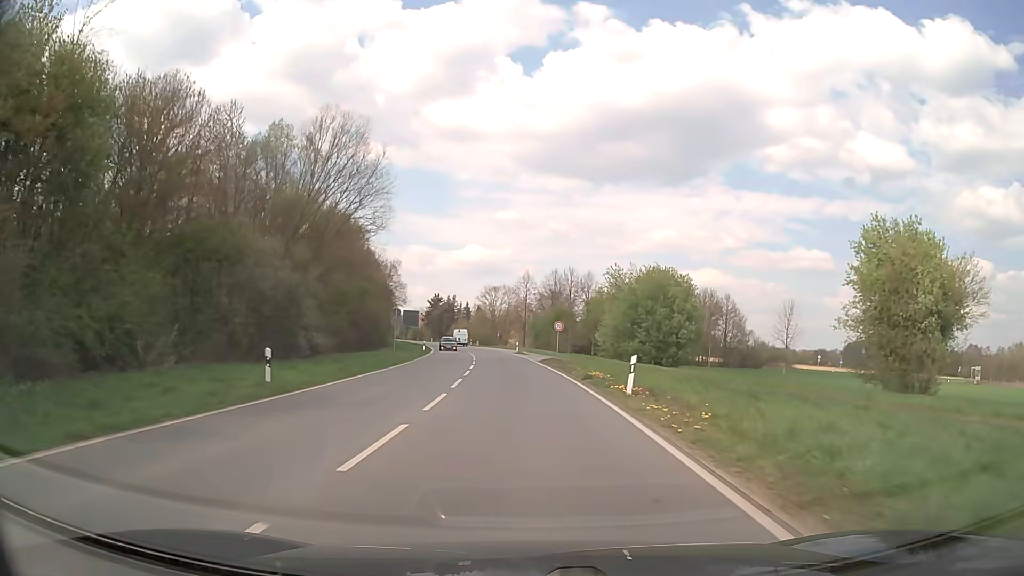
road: secondary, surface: asphalt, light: Day
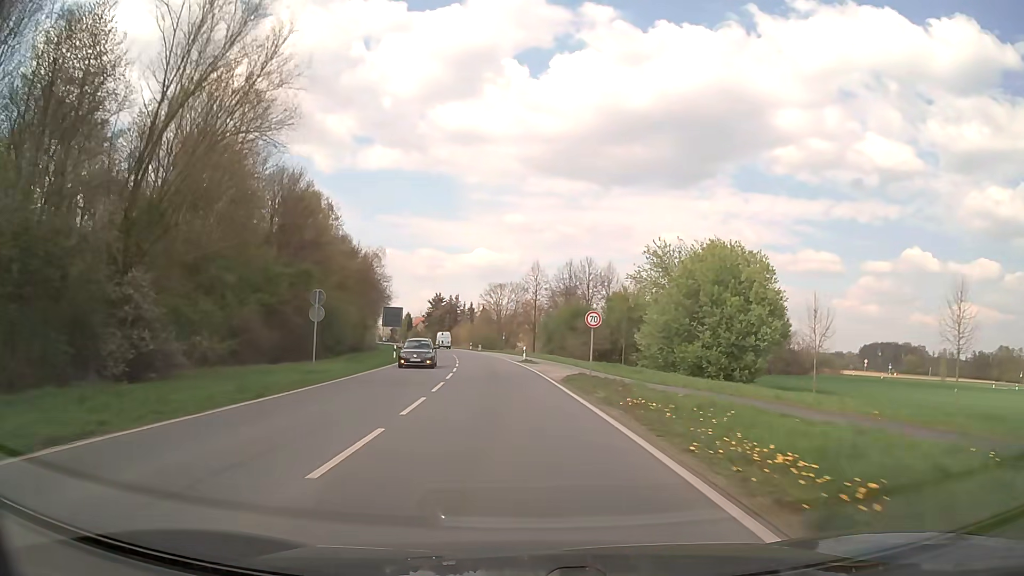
(-0.1, +18.8) m; -1°
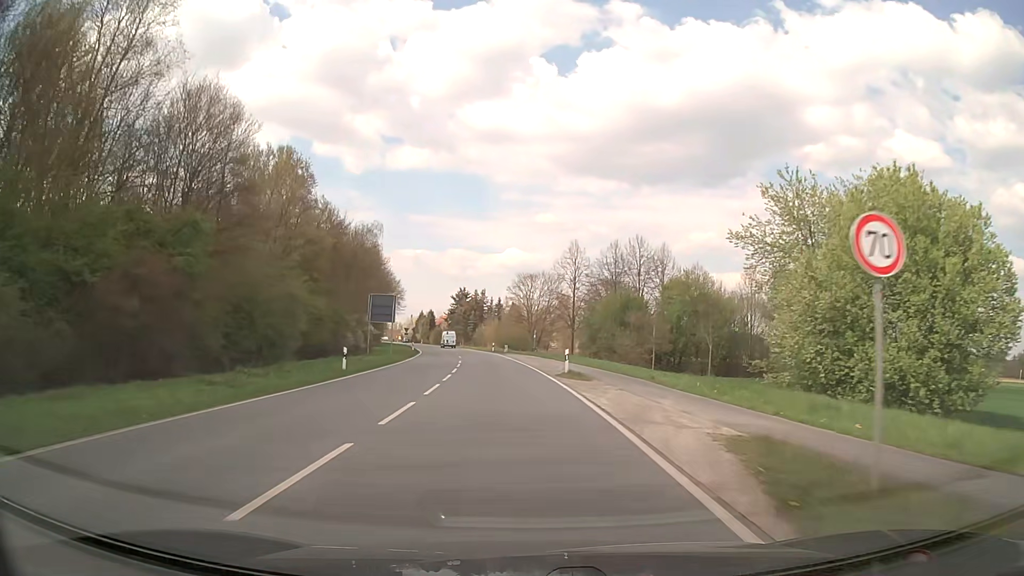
(-0.4, +20.1) m; -3°
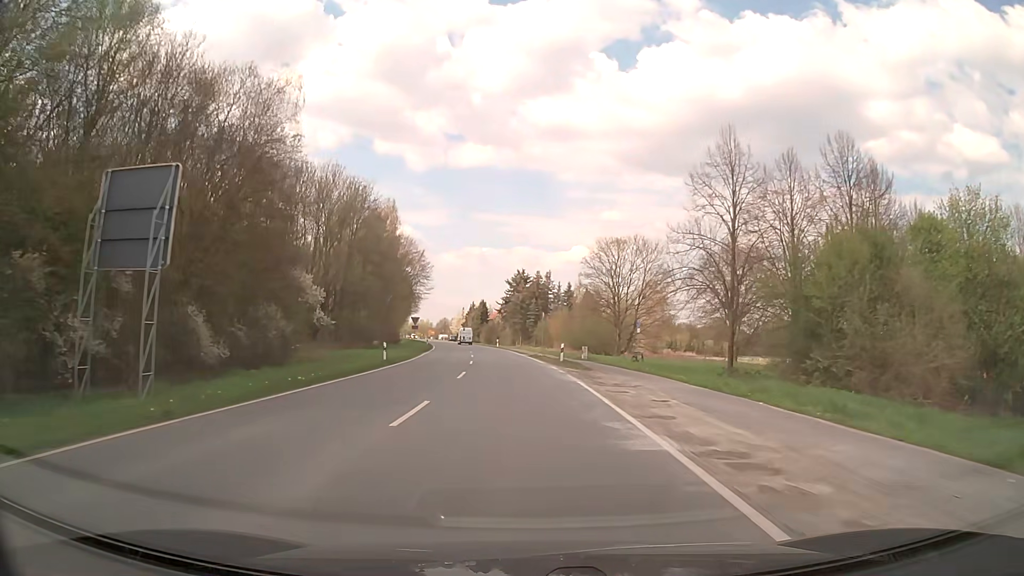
(-2.0, +42.6) m; -6°
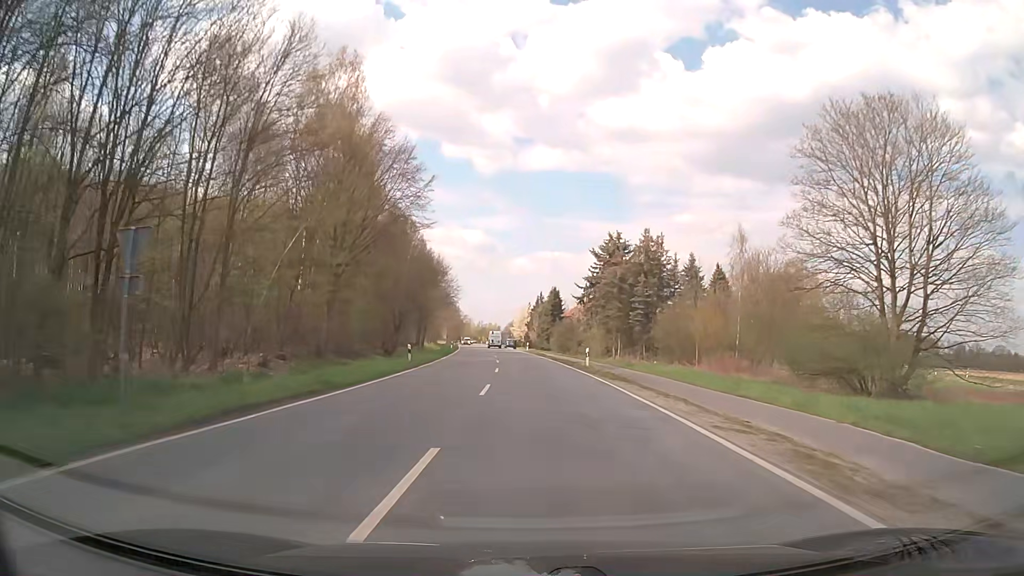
(-3.0, +53.3) m; -6°
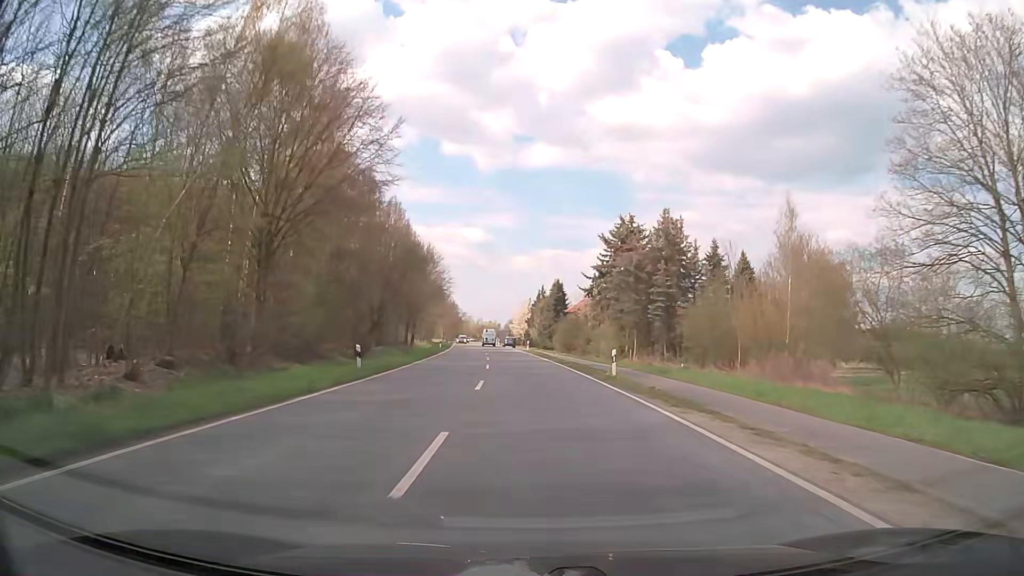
(0.0, +10.7) m; 0°
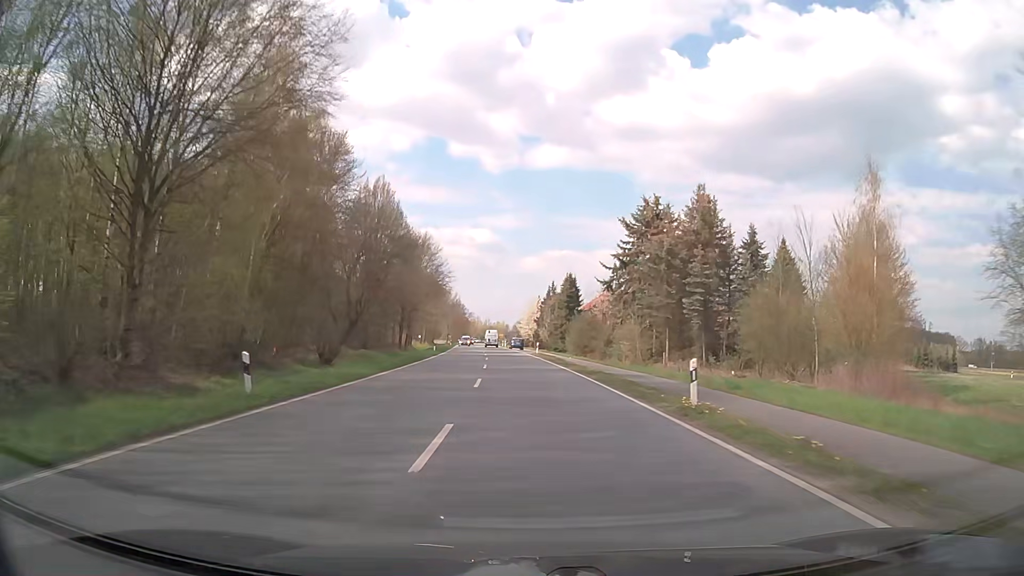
(-0.1, +10.7) m; -1°
